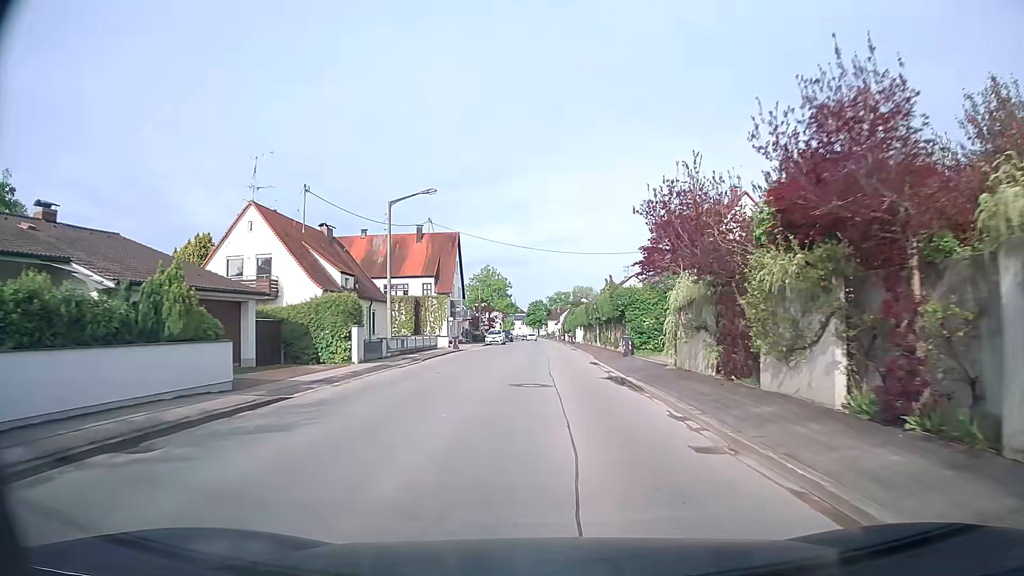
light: Day
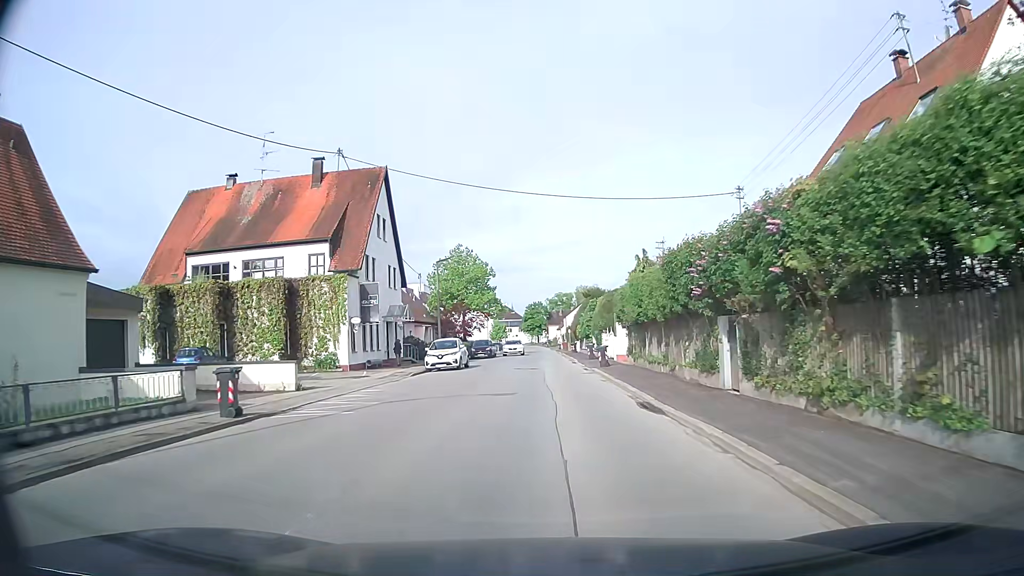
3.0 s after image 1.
(-0.1, +33.3) m; 0°
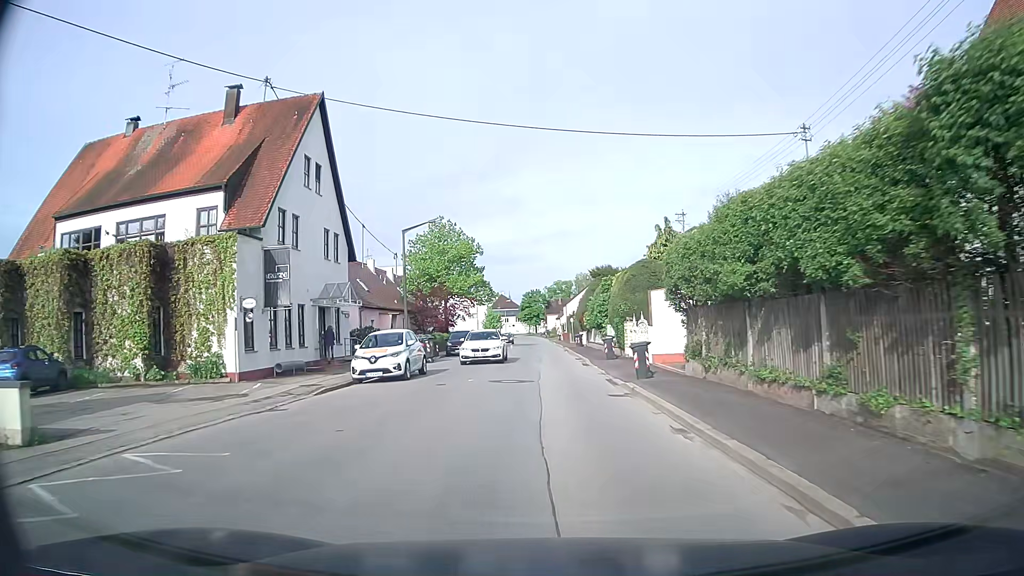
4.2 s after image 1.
(0.0, +12.1) m; 0°
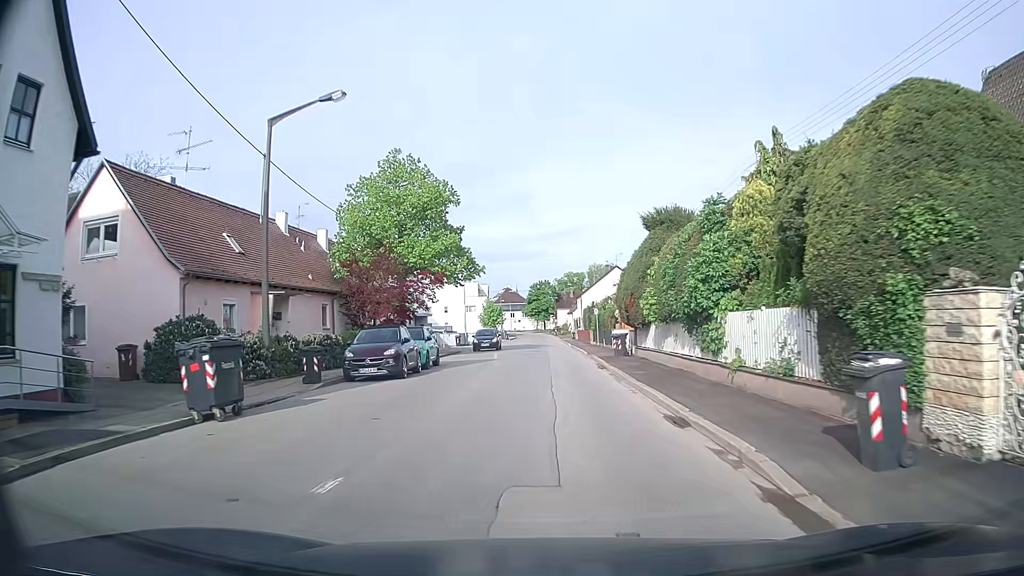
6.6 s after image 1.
(-0.2, +22.3) m; -1°
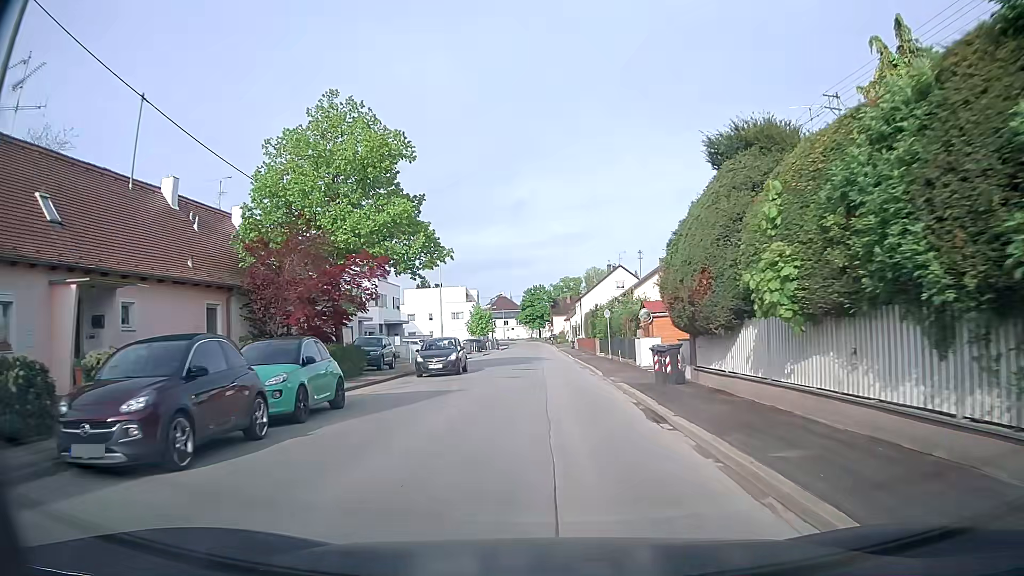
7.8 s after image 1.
(+0.2, +11.8) m; +1°
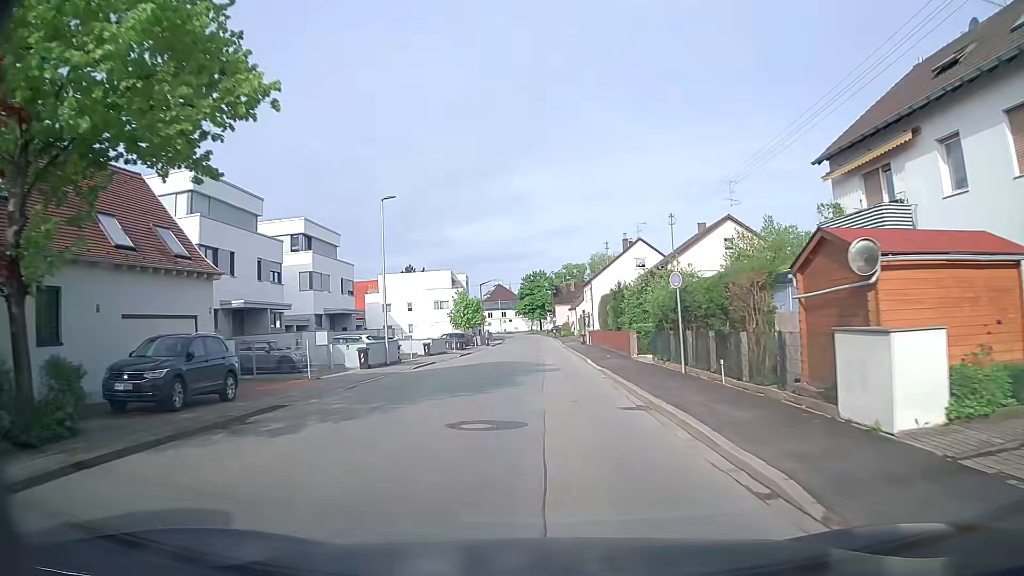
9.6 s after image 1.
(0.0, +18.8) m; 0°
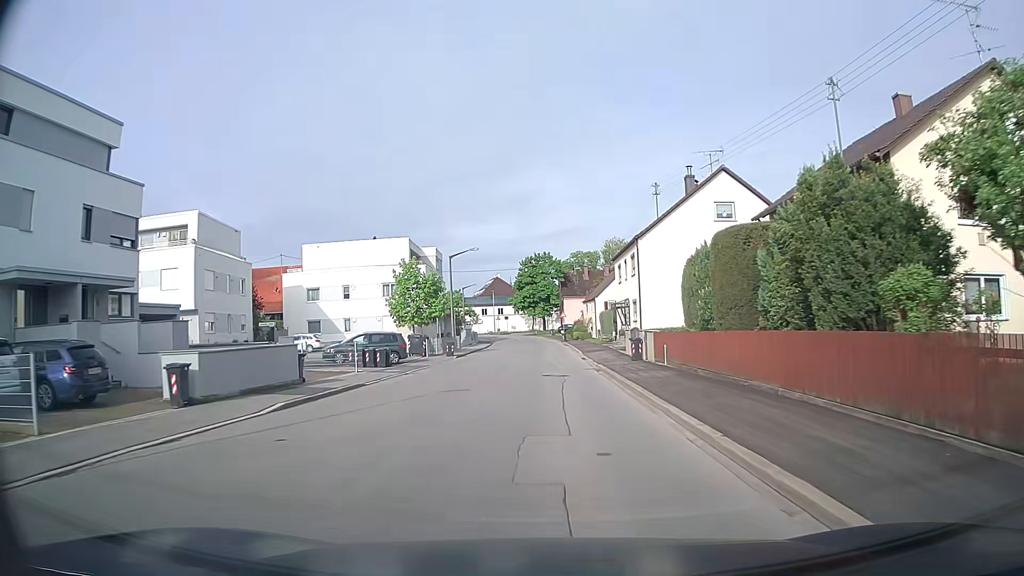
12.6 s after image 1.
(-0.2, +32.8) m; 0°
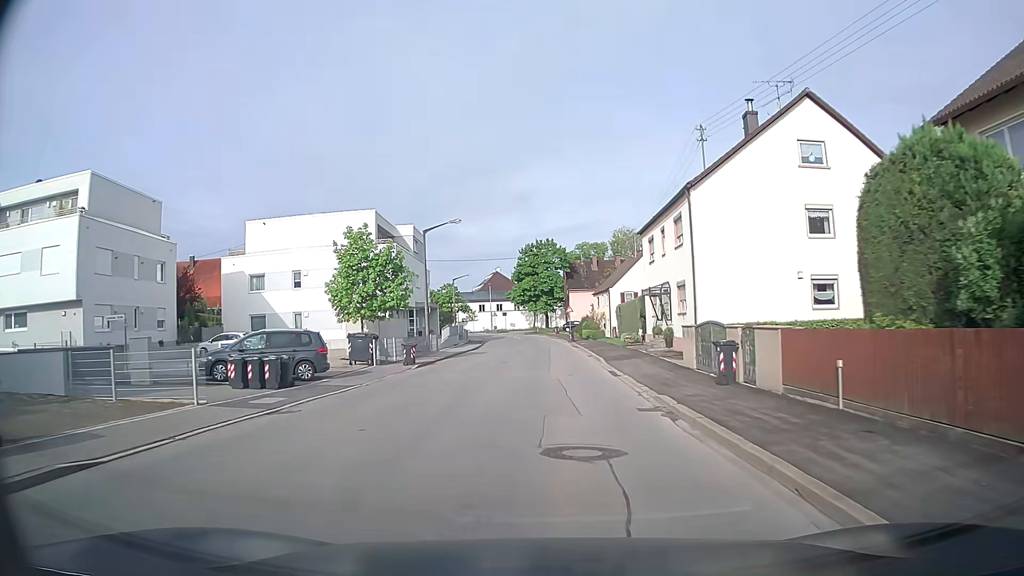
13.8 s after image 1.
(-0.1, +13.7) m; 0°
(0, +10) (0, +20) (0, +30) (0, +40) (0, +50) (0, +60) (-1, +70) (-2, +80) (-4, +90) (-9, +99) m
